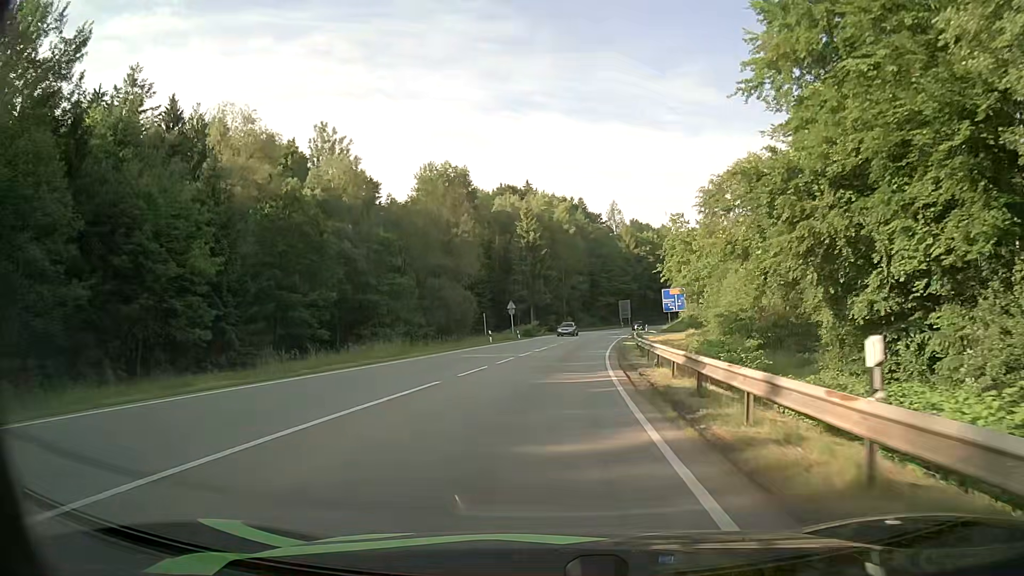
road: secondary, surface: asphalt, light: Day
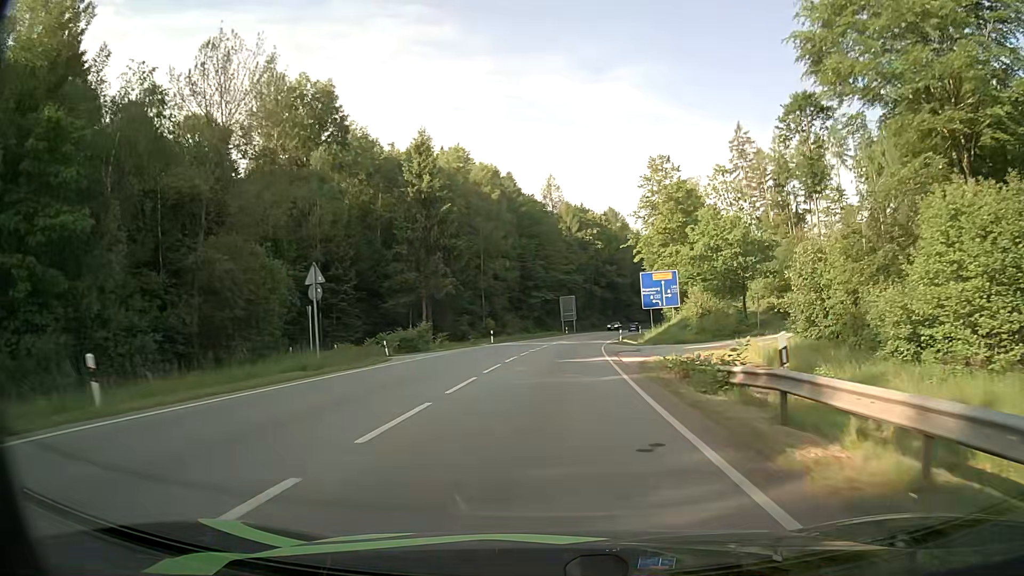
(+2.1, +40.4) m; +6°
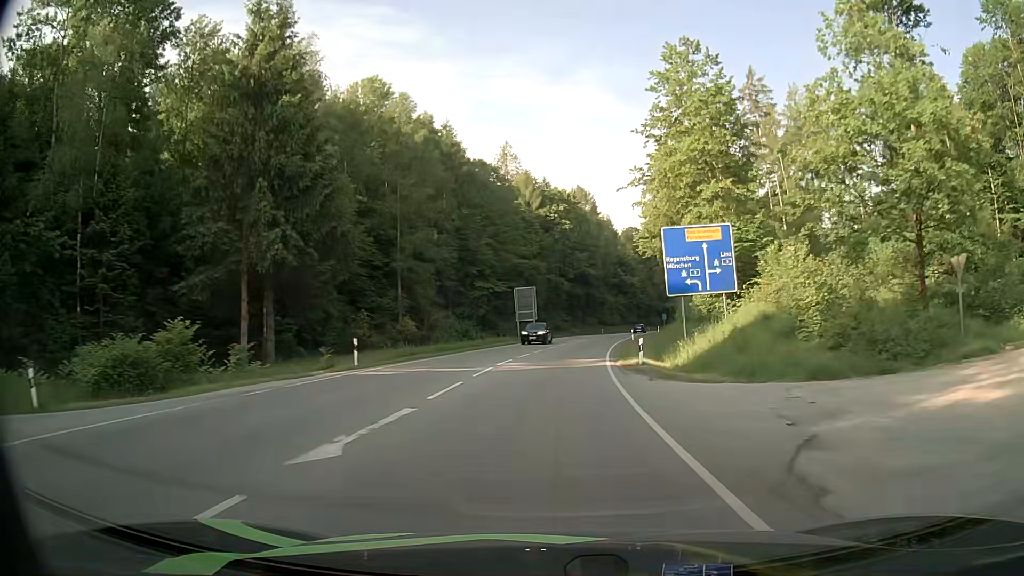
(+1.1, +30.5) m; +3°
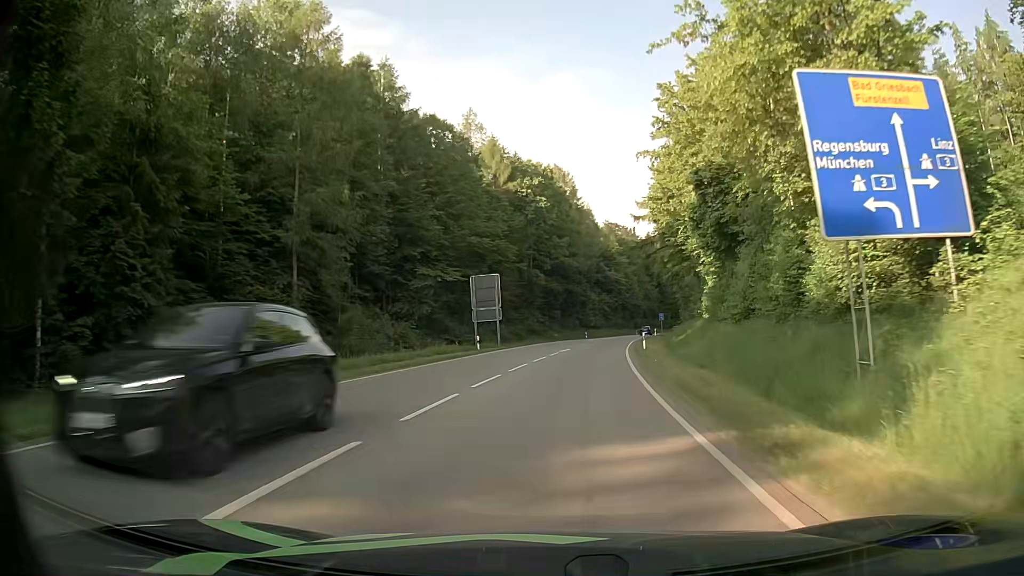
(+0.4, +21.3) m; +2°
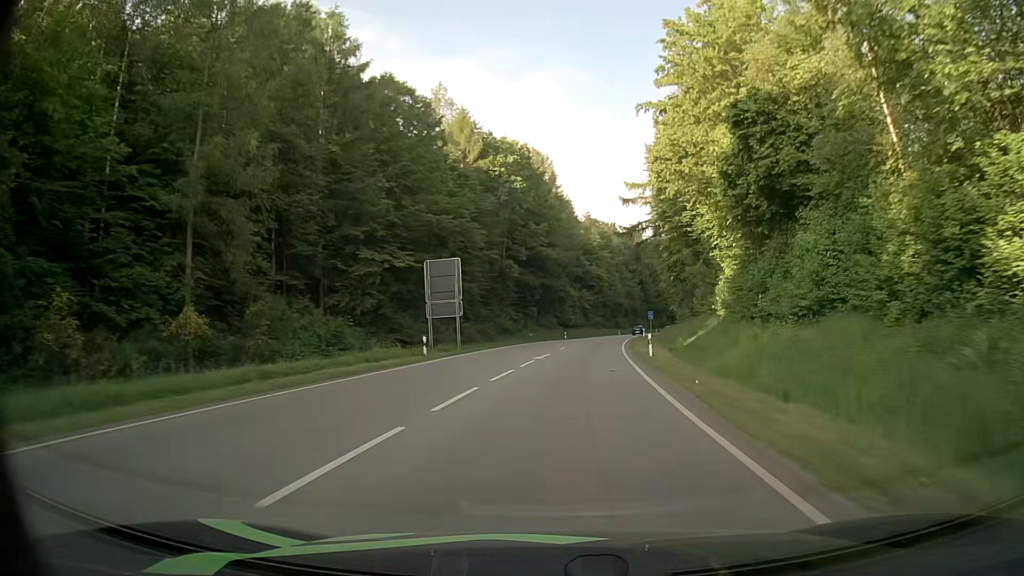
(+0.2, +11.0) m; +2°
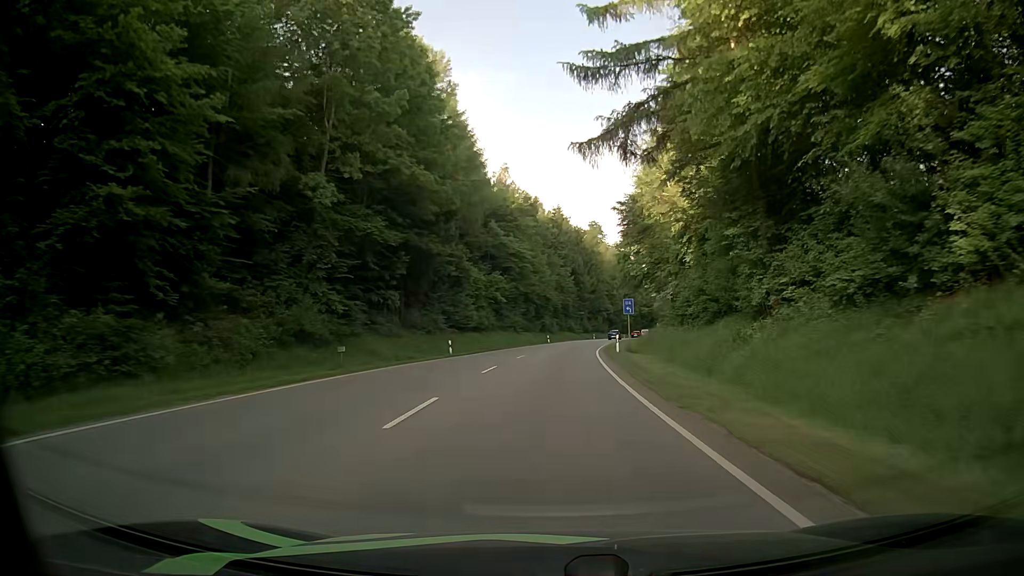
(+2.8, +44.6) m; +7°
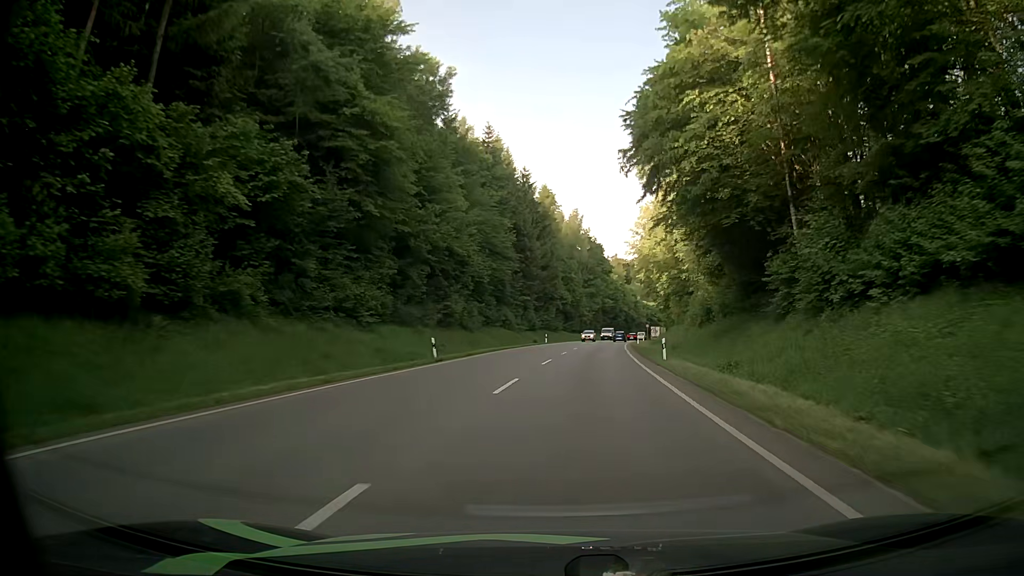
(+2.3, +55.4) m; +4°
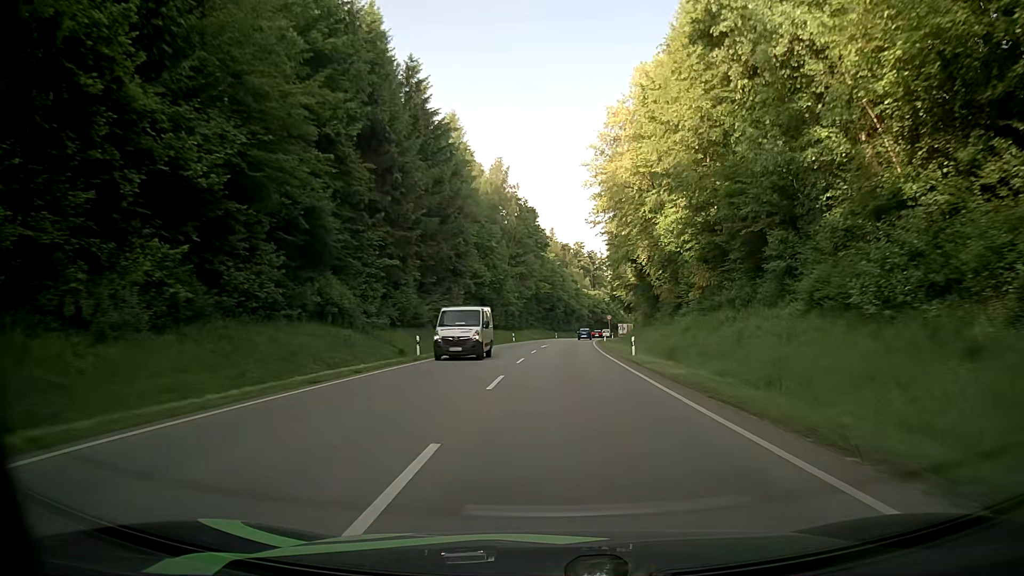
(+2.7, +44.1) m; +7°
(0, +10) (0, +20) (0, +30) (+1, +40) (+1, +50) (+2, +60) (+2, +70) (+3, +80) (+4, +90) (+5, +100) m
